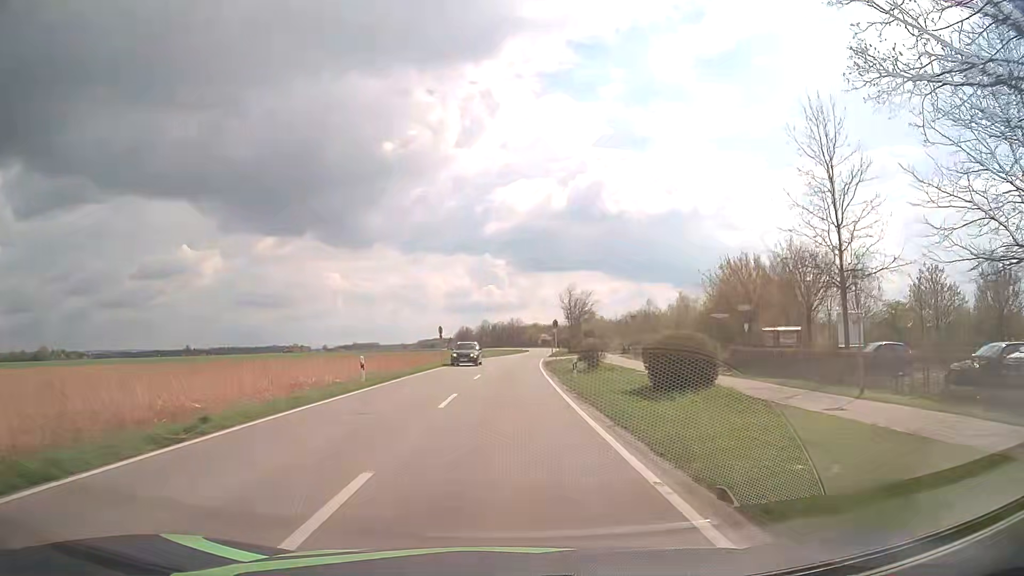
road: tertiary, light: Day
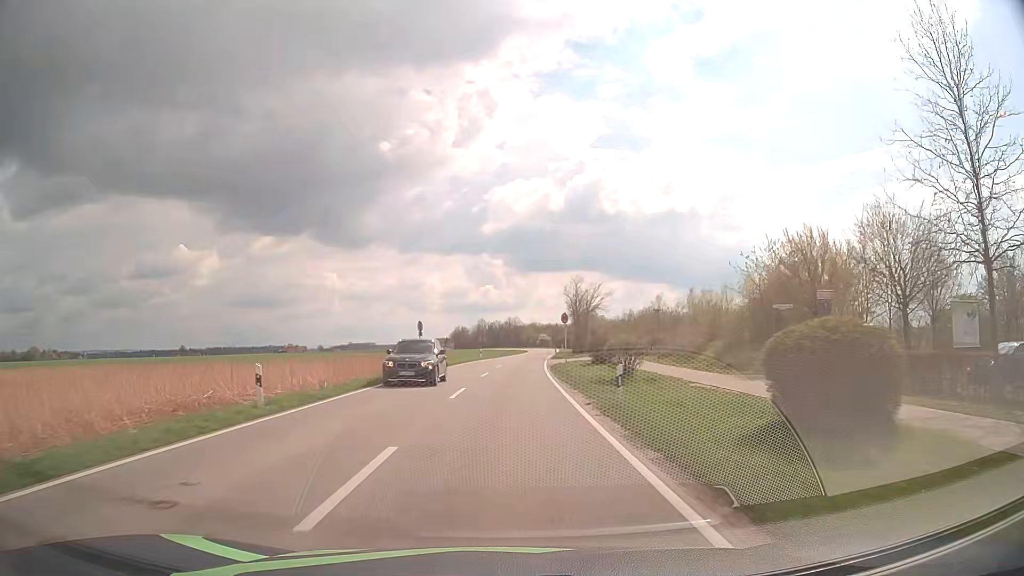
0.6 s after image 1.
(0.0, +9.9) m; 0°
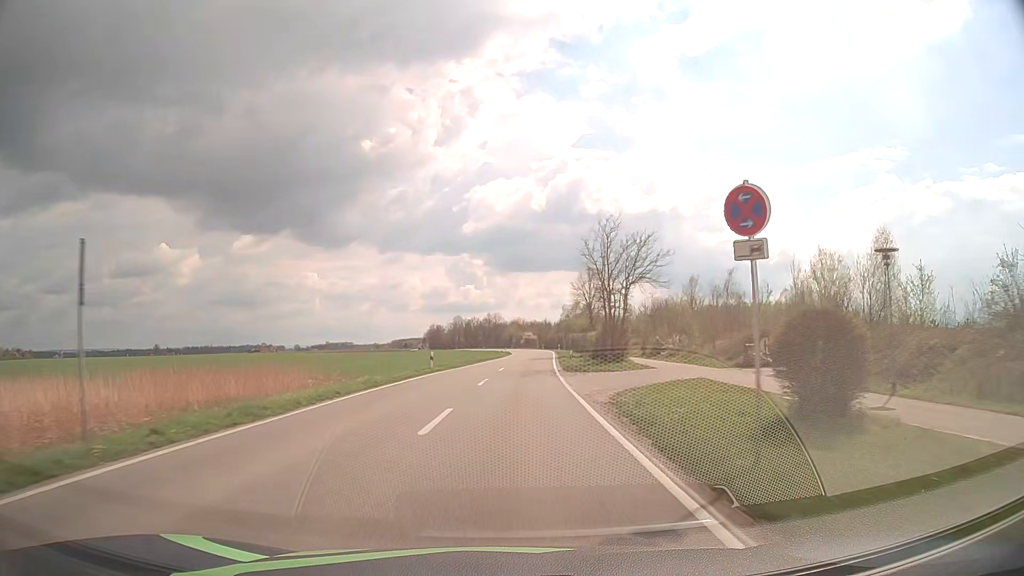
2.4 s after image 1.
(+0.4, +30.7) m; +2°
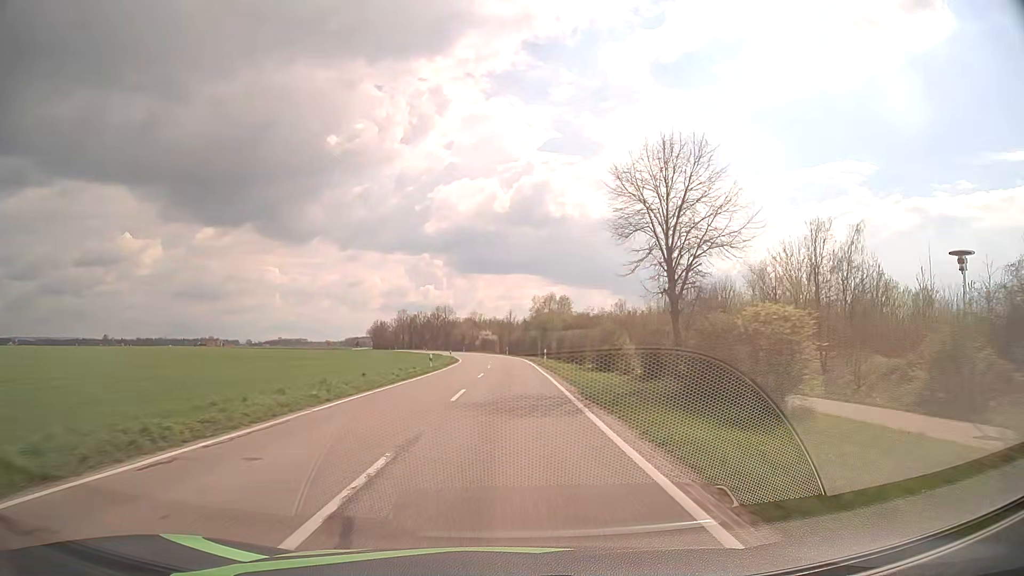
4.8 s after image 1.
(+1.5, +43.0) m; +4°
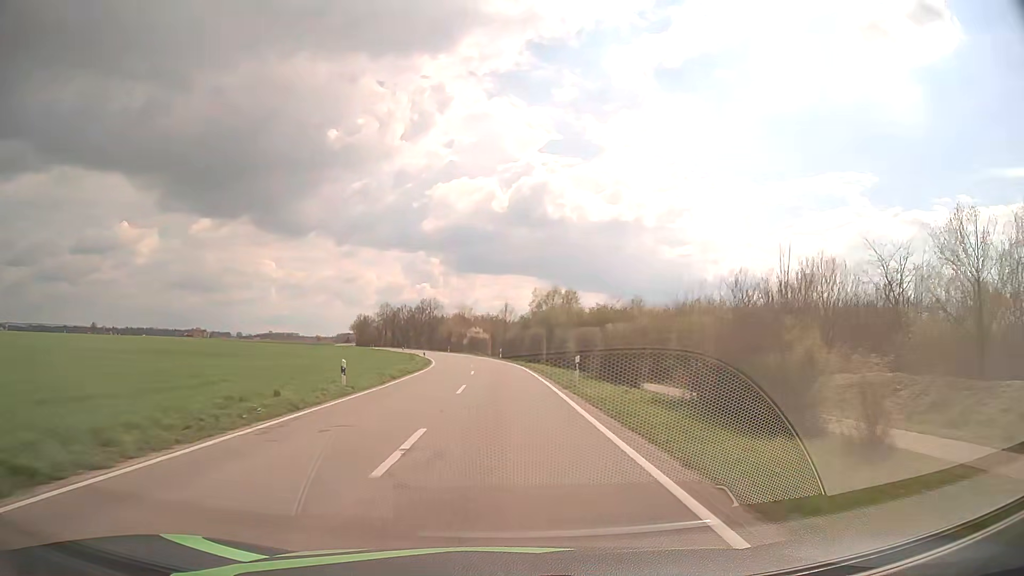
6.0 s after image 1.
(+0.1, +22.3) m; 0°
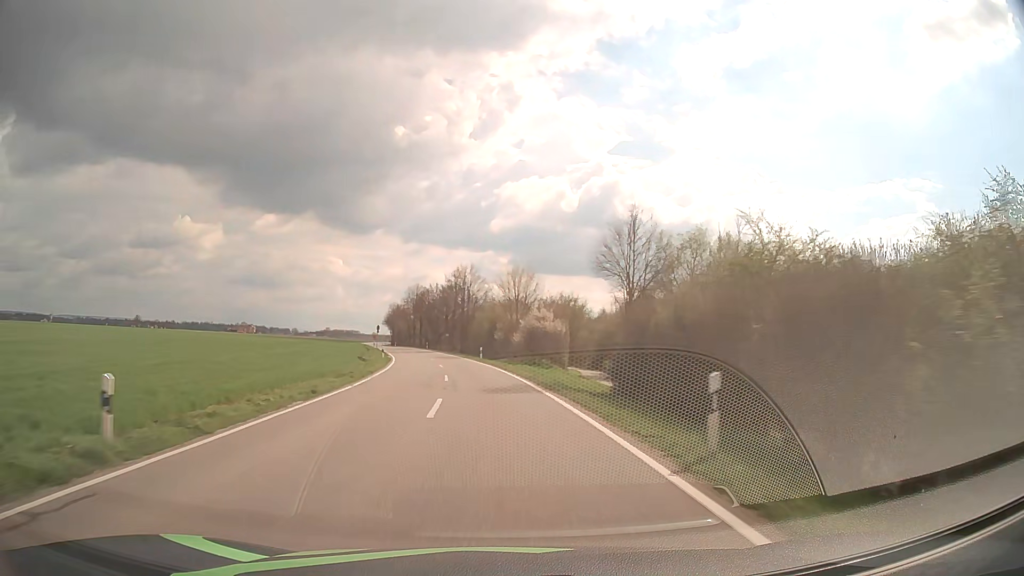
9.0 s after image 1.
(-1.5, +57.4) m; -5°
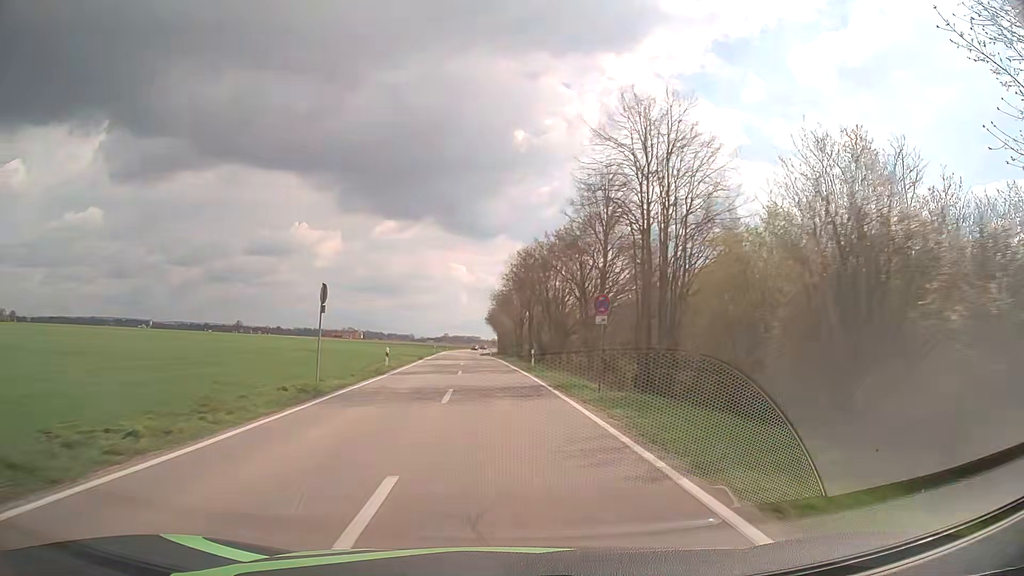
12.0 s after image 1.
(-5.8, +58.7) m; -11°
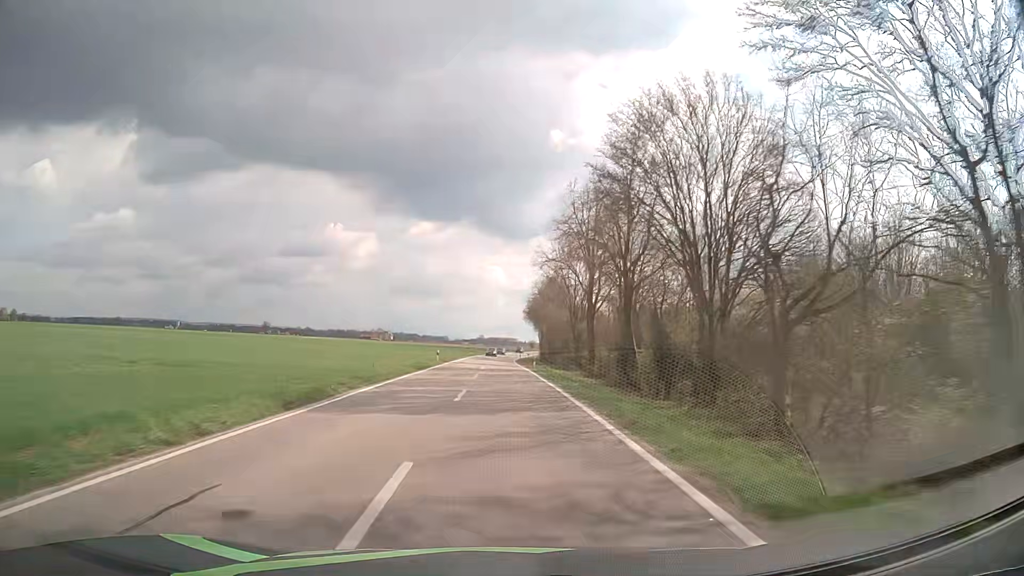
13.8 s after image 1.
(-1.3, +36.3) m; -3°
(0, +10) (0, +20) (0, +30) (0, +40) (0, +50) (0, +60) (0, +70) (0, +80) (0, +90) (0, +100) m
